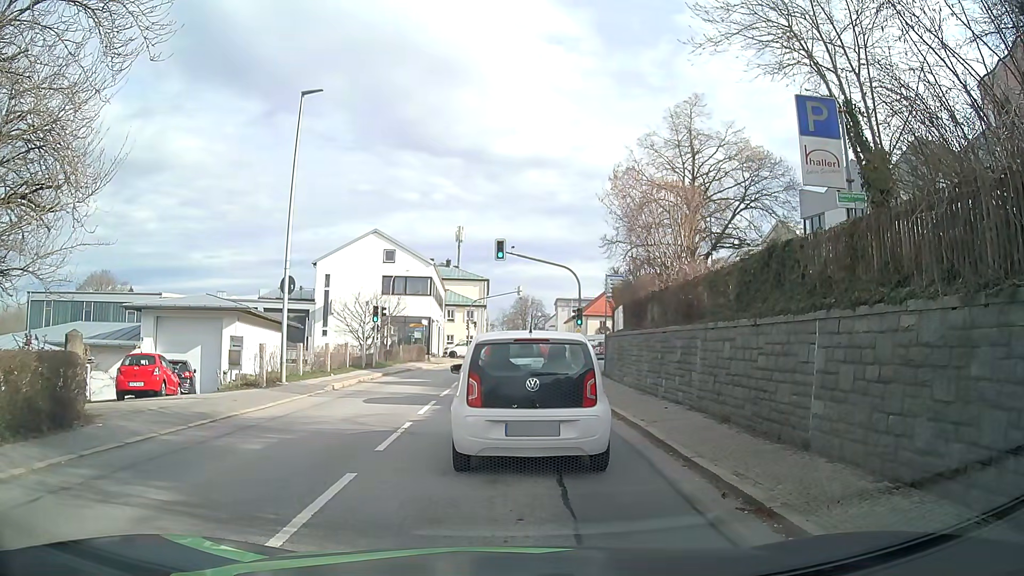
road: tertiary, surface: asphalt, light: Day
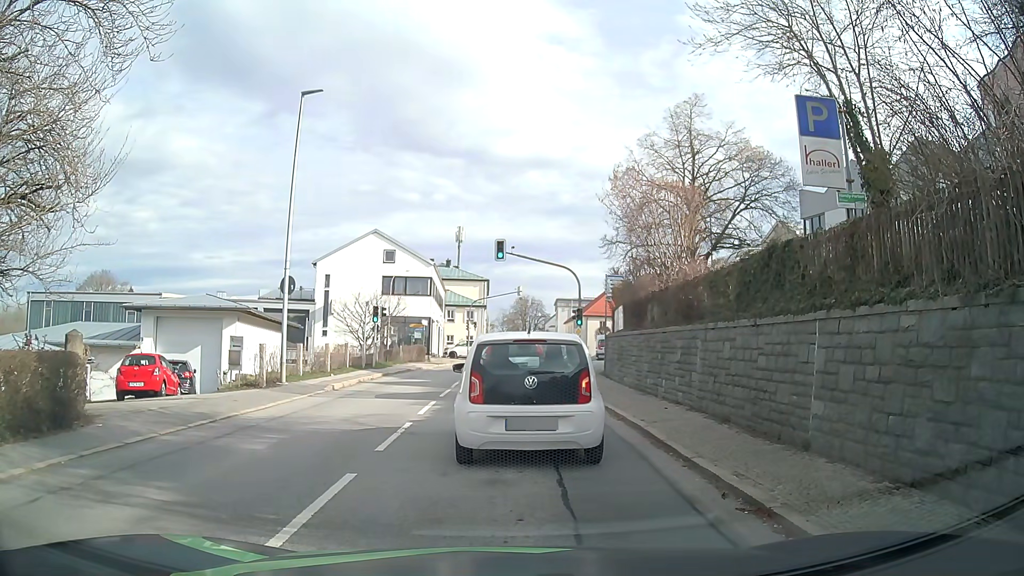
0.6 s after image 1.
(0.0, 0.0) m; 0°
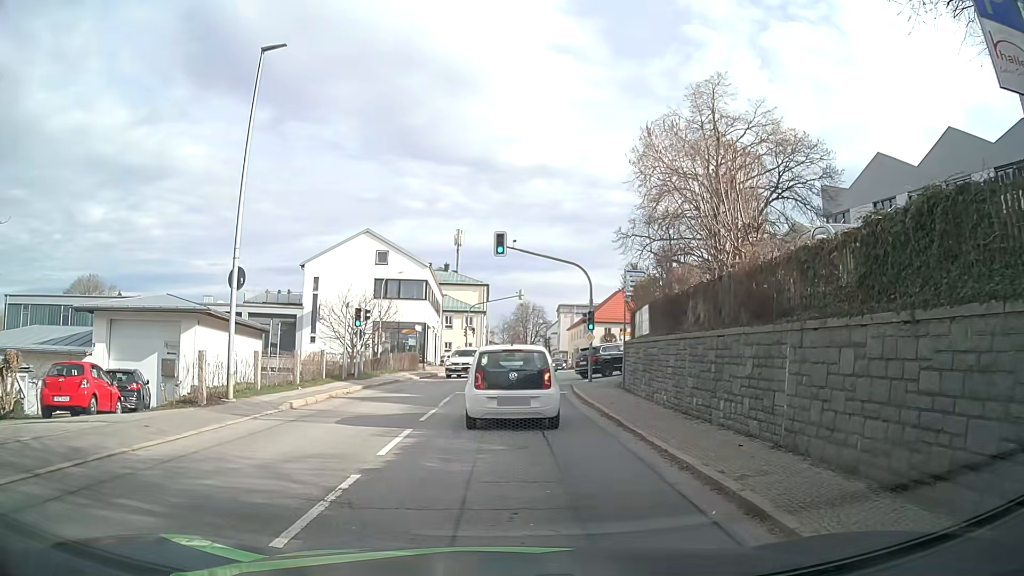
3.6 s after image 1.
(-0.1, +4.4) m; 0°
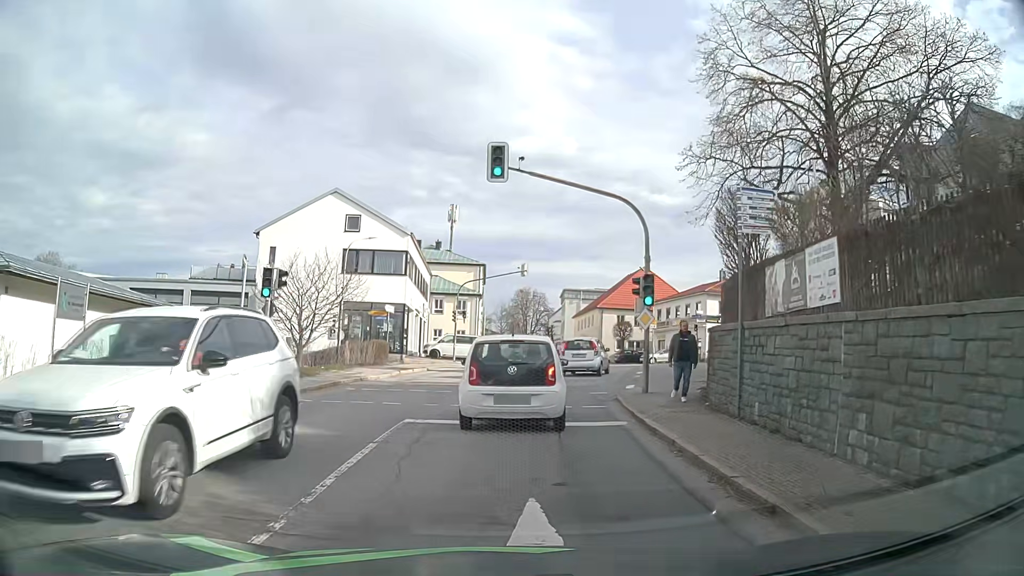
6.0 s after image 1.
(-0.2, +11.6) m; 0°
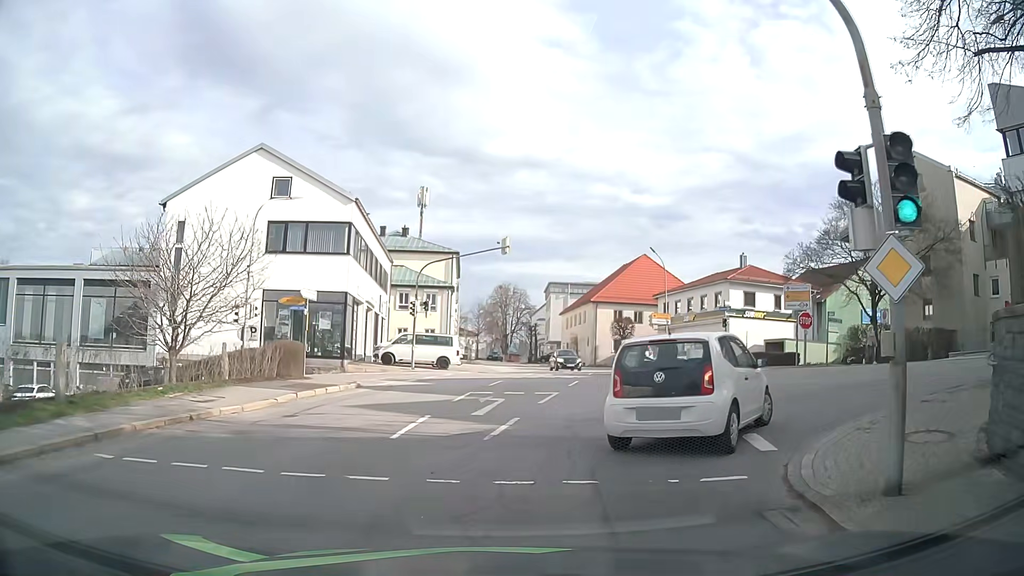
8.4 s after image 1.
(0.0, +11.8) m; +2°
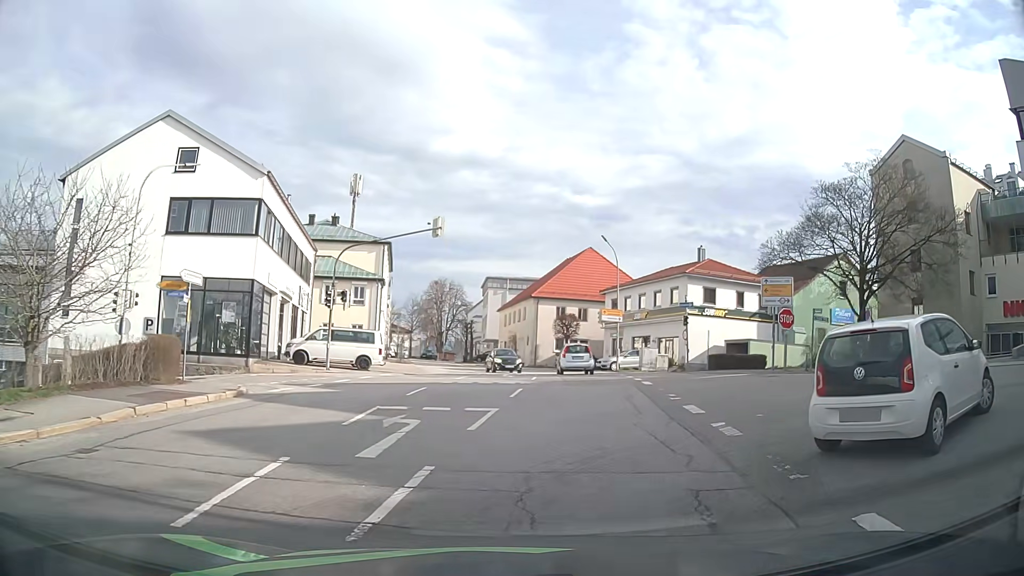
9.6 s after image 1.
(0.0, +5.0) m; +4°
